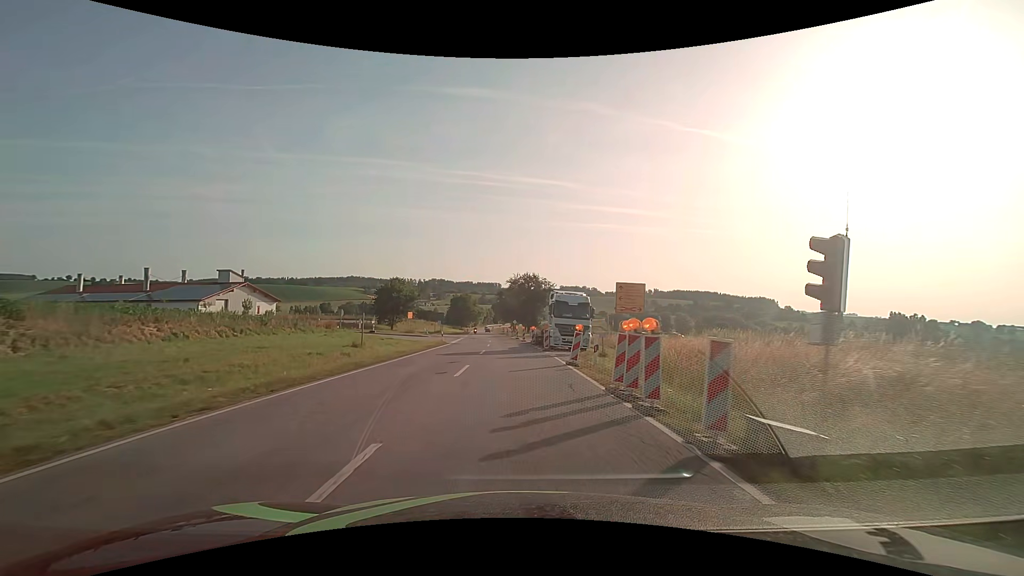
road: secondary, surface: asphalt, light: Day
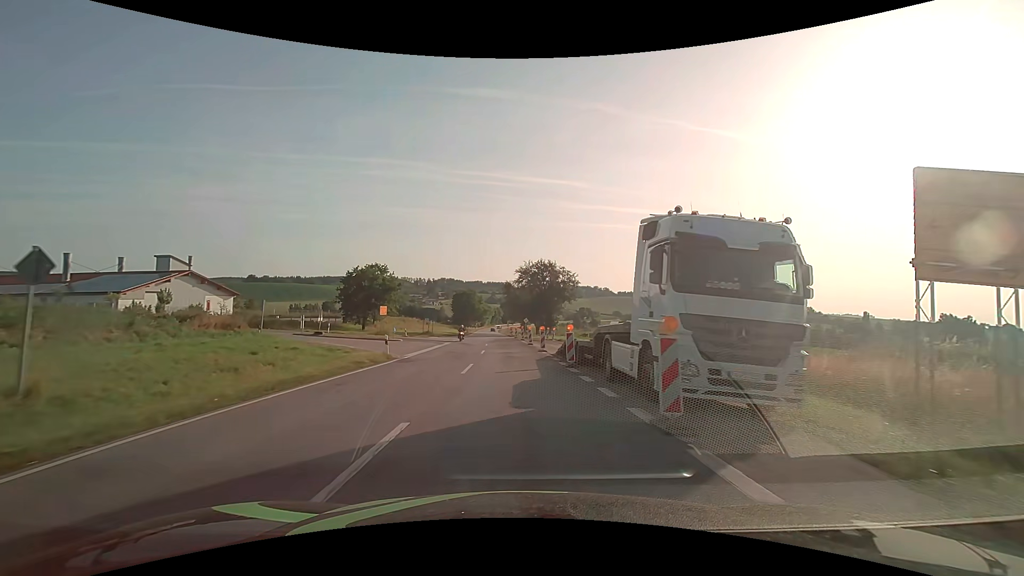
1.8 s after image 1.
(-0.2, +22.8) m; -1°
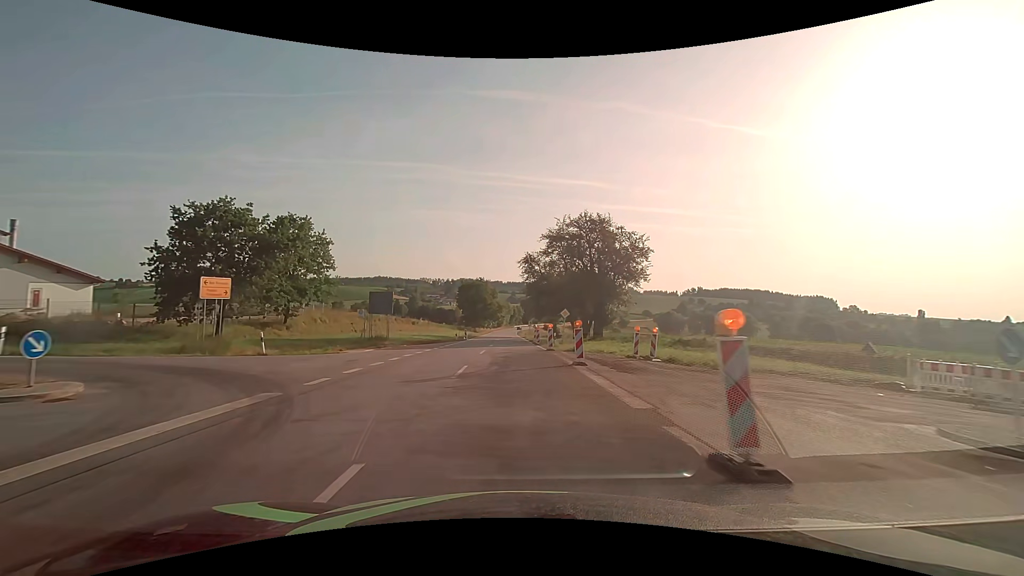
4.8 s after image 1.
(-0.7, +38.1) m; -2°
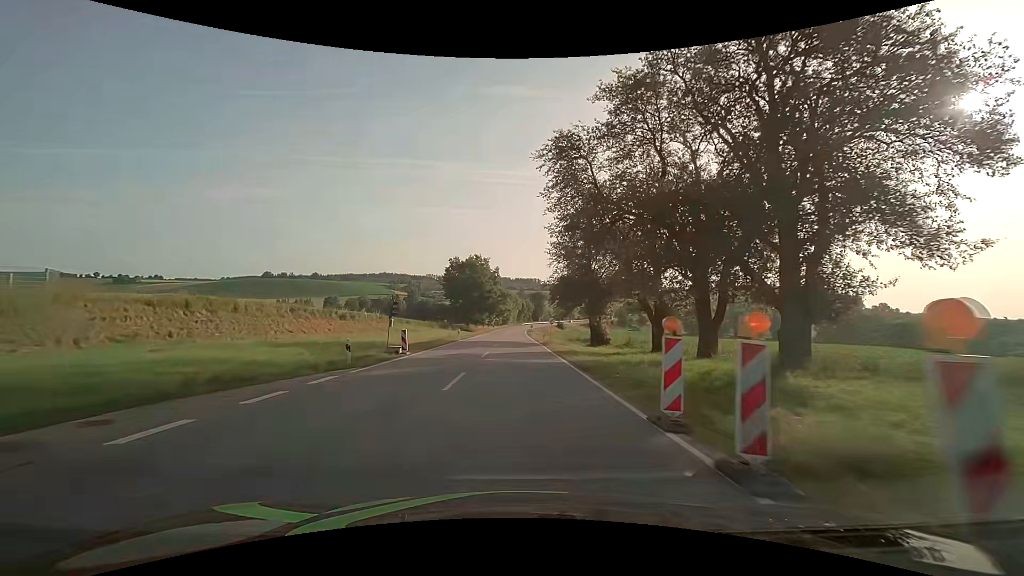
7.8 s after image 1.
(-0.4, +38.1) m; -1°
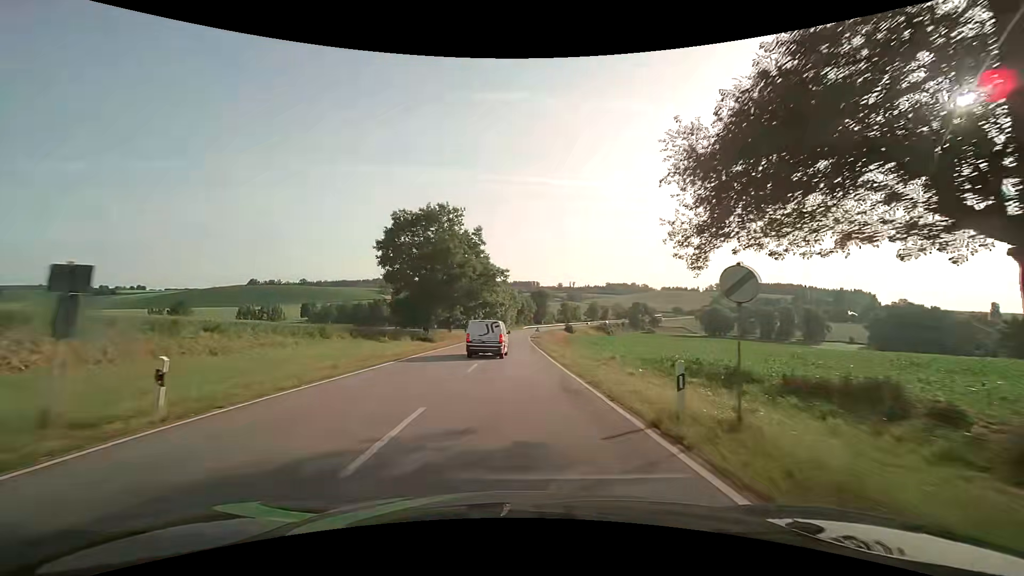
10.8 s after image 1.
(0.0, +42.6) m; 0°
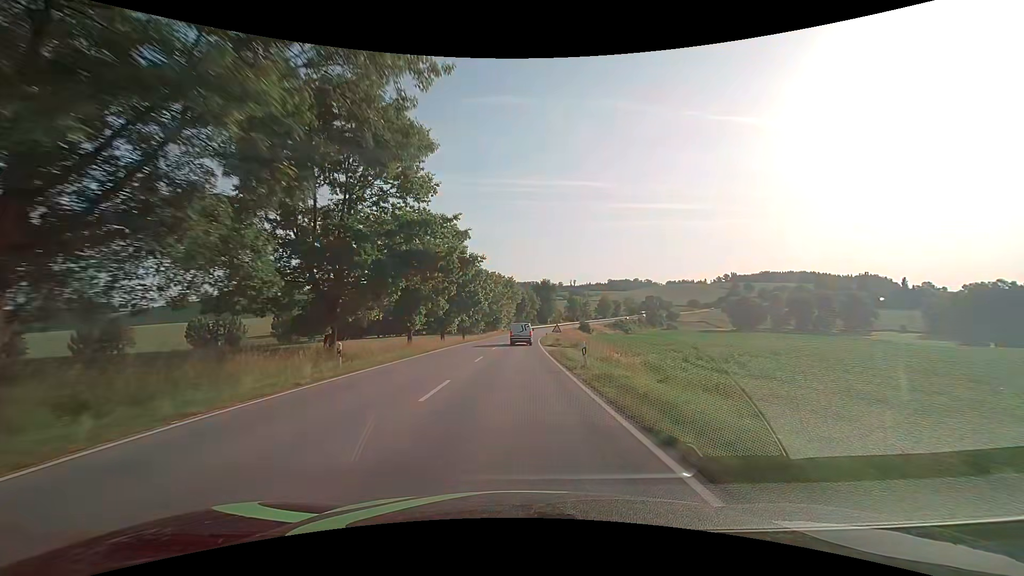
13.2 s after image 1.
(+0.1, +43.7) m; 0°
